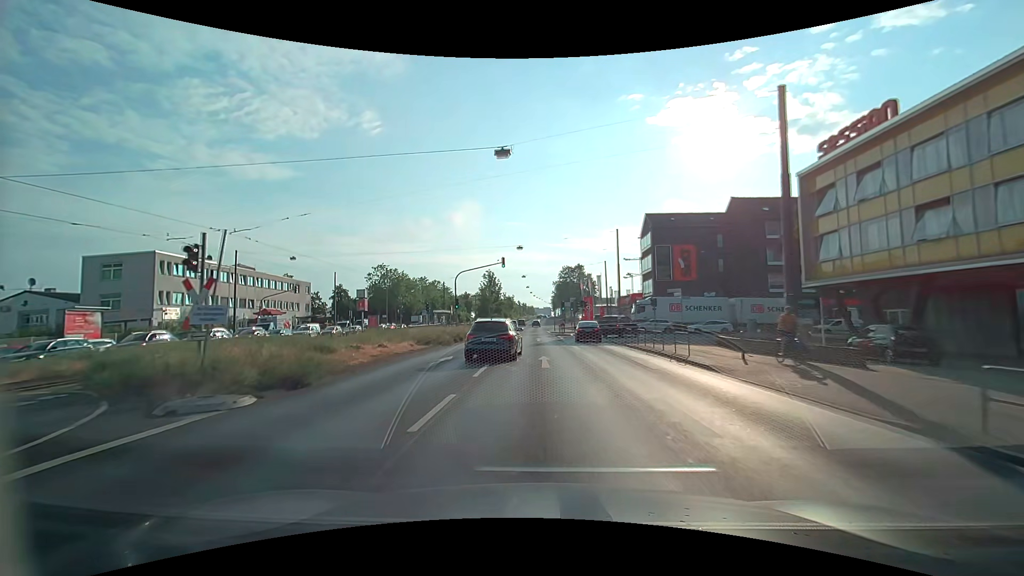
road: primary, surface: asphalt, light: Day
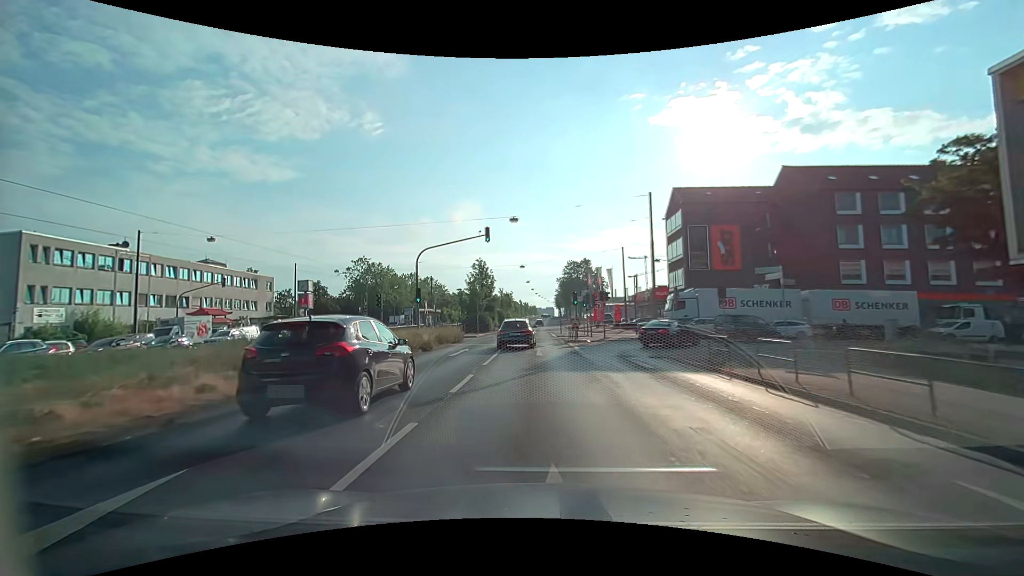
(-0.1, +14.7) m; 0°
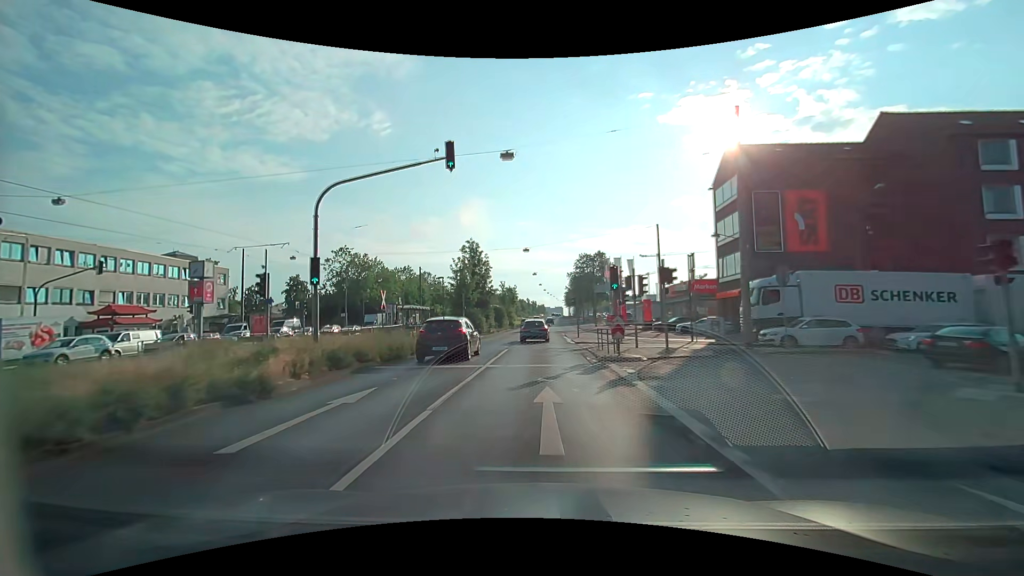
(-0.2, +14.8) m; -1°
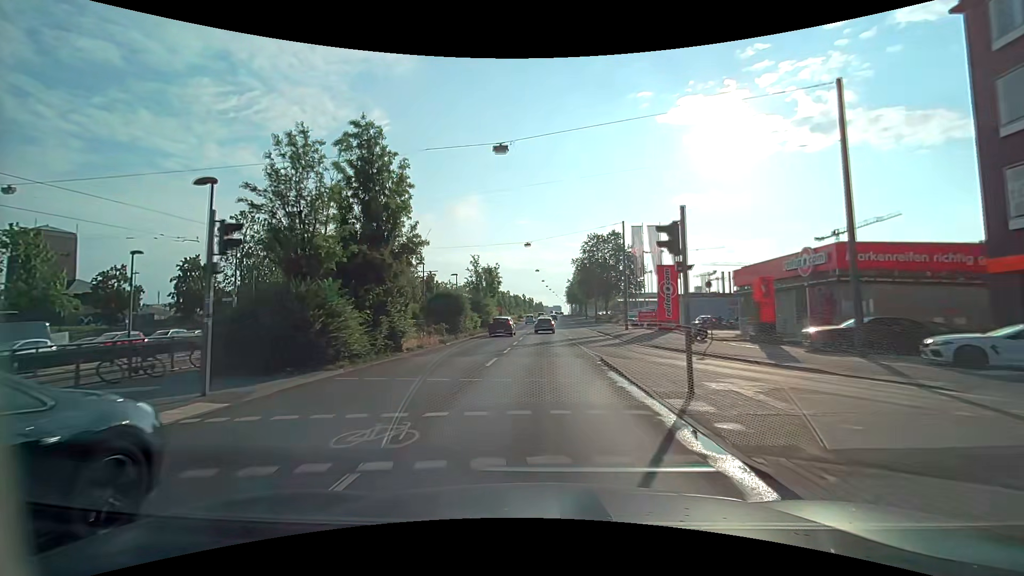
(0.0, +30.1) m; 0°
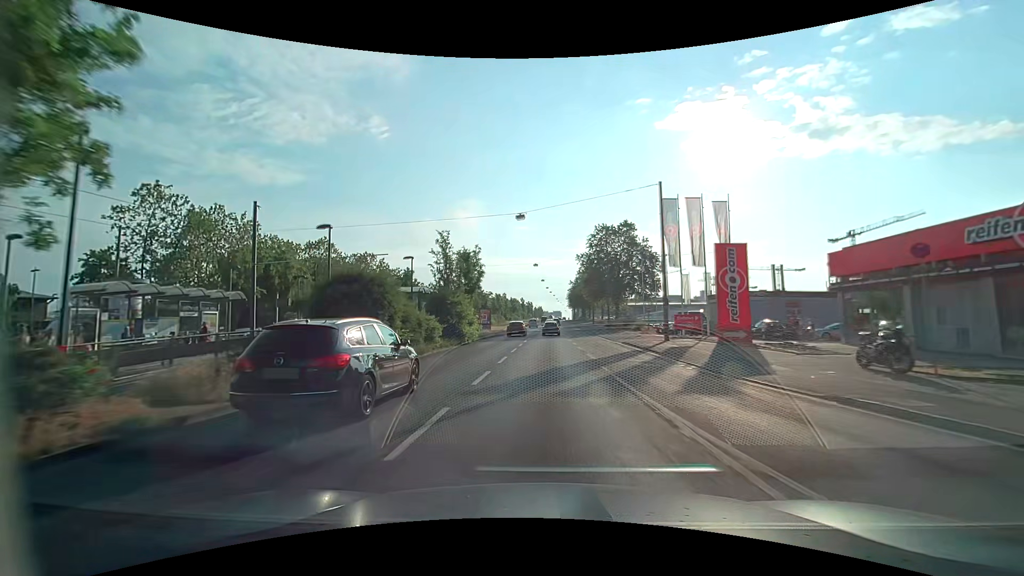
(+0.1, +15.5) m; 0°
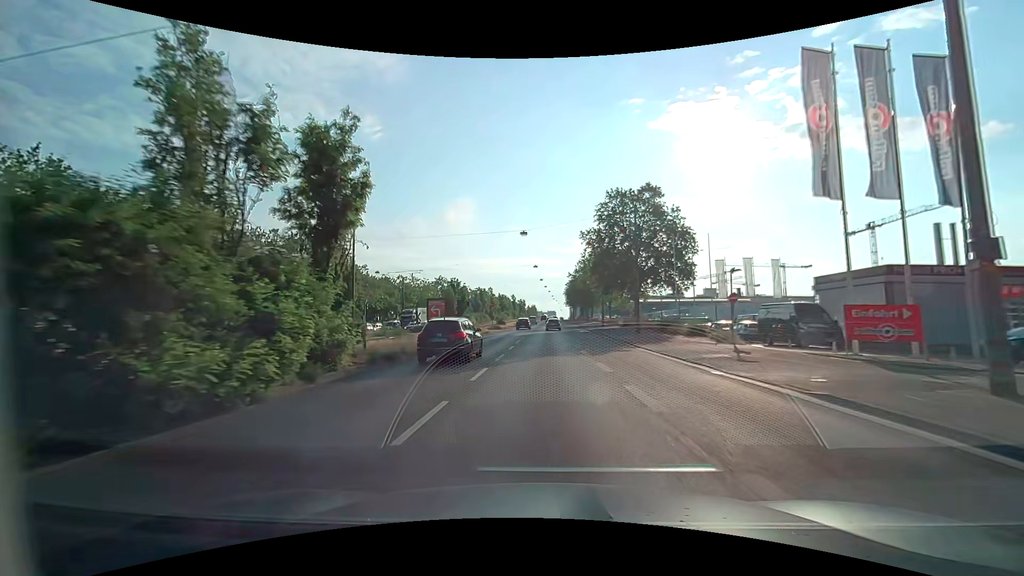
(+0.1, +23.7) m; +1°
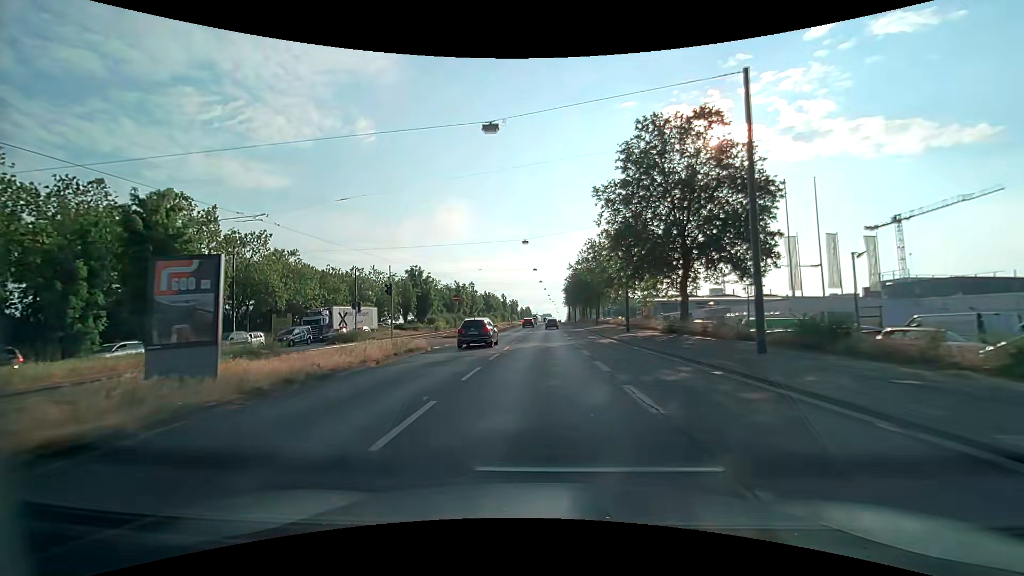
(+0.1, +24.2) m; 0°
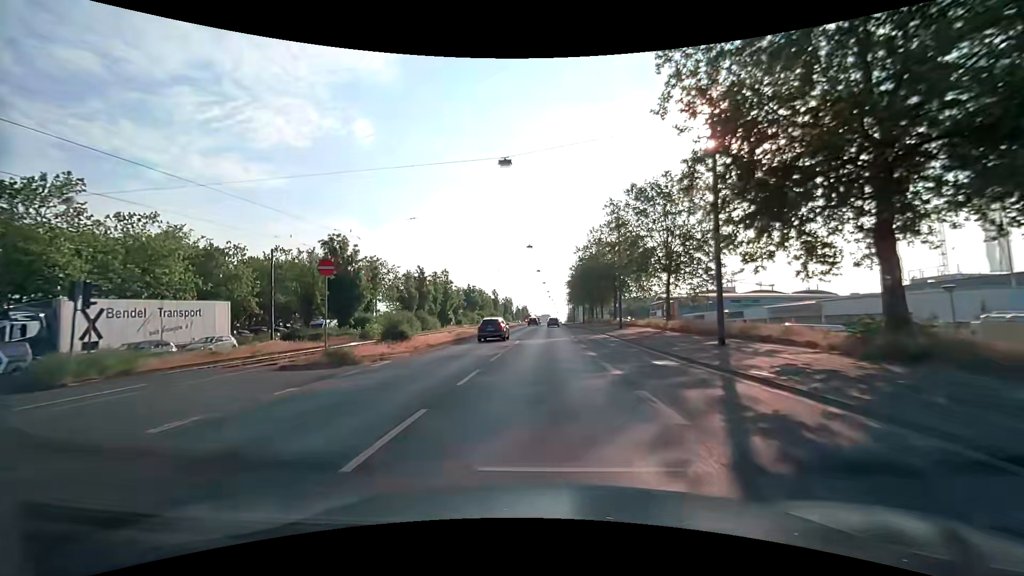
(0.0, +24.7) m; 0°
(0, +10) (0, +20) (0, +30) (0, +40) (0, +50) (0, +60) (0, +70) (+1, +80) (+1, +90) (+1, +100) m
